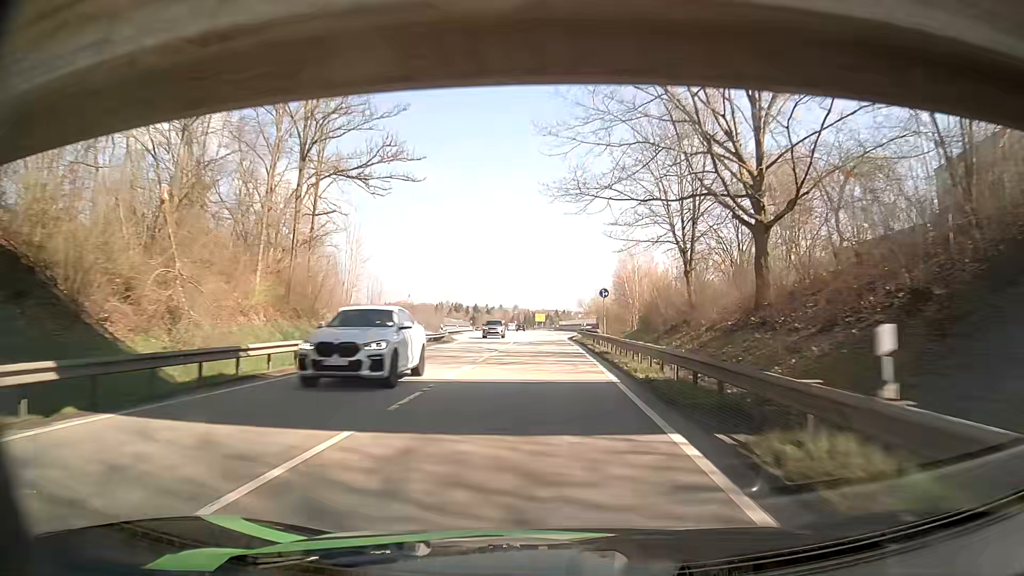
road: primary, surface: asphalt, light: Day
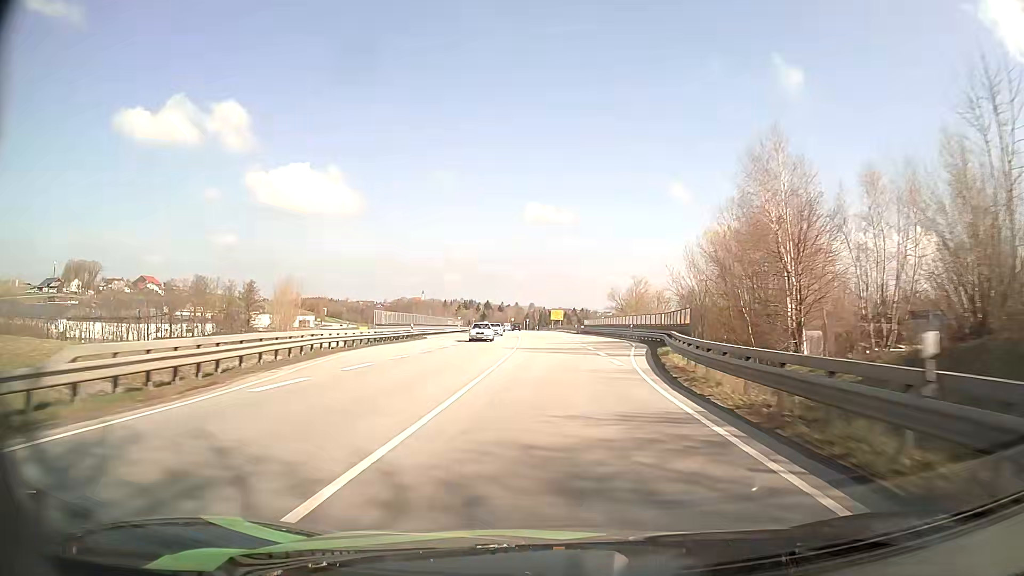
(-0.5, +42.9) m; -1°
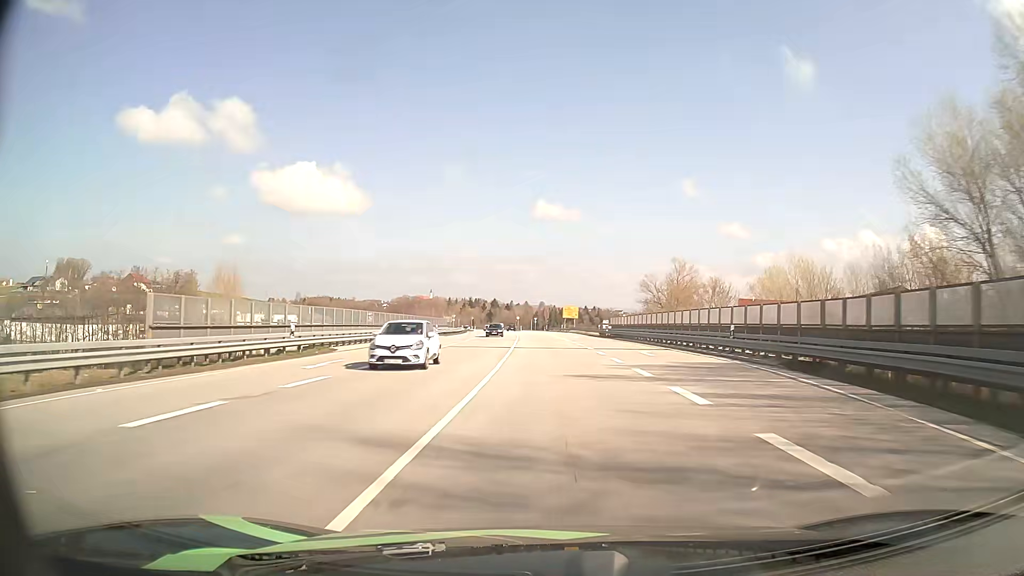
(-0.2, +28.8) m; -1°
(0, +10) (0, +20) (0, +30) (0, +40) (-1, +50) (-1, +60) (-1, +70) (-2, +80) (-2, +90) (-3, +100) m
